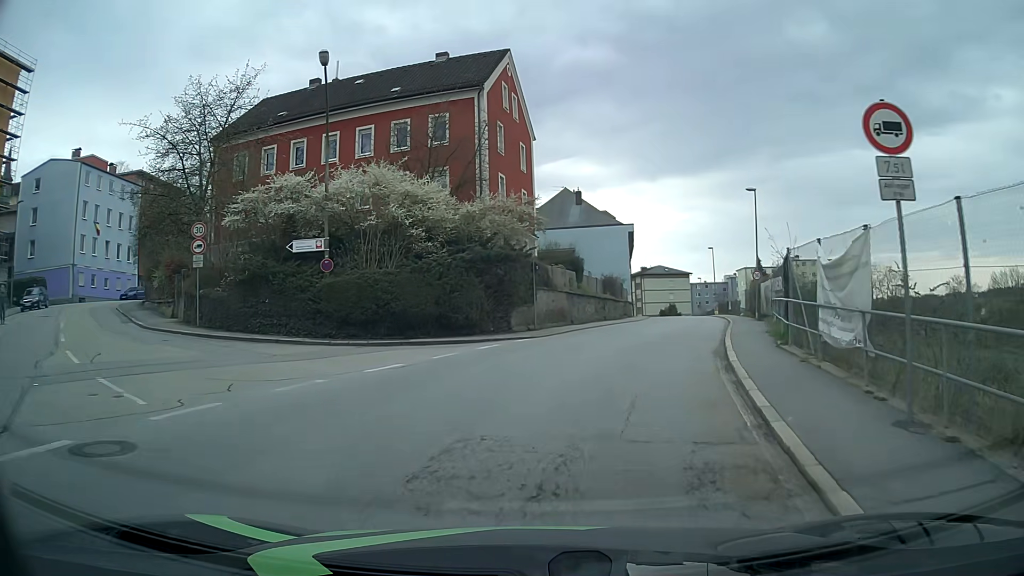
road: tertiary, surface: asphalt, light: Day
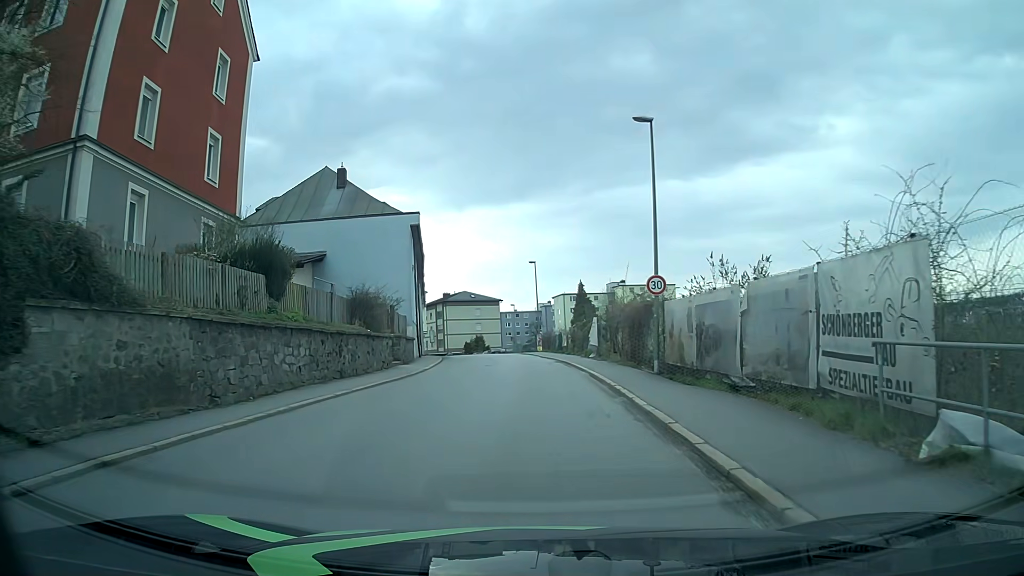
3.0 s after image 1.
(+4.0, +20.5) m; +18°
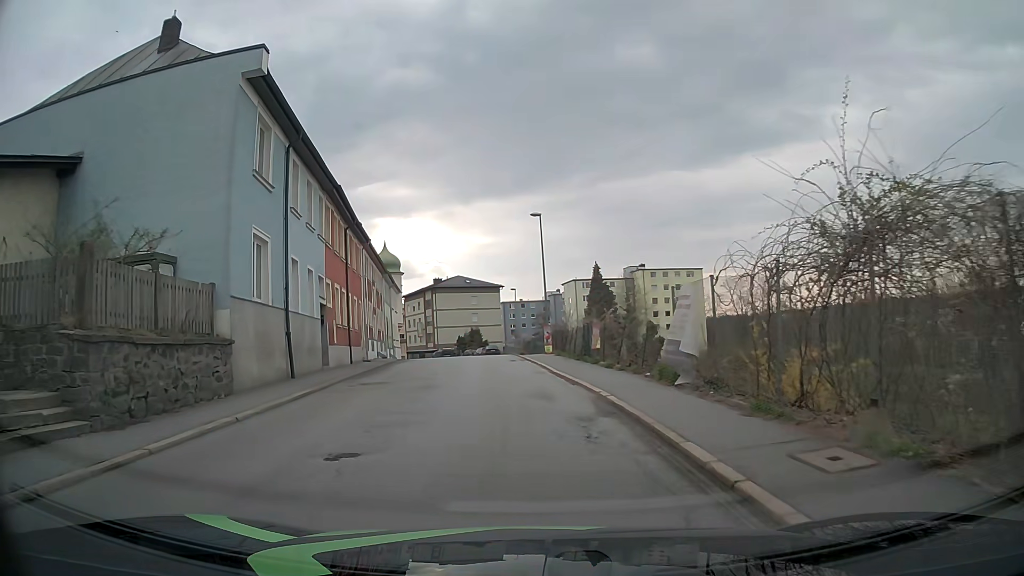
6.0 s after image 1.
(0.0, +21.5) m; -1°
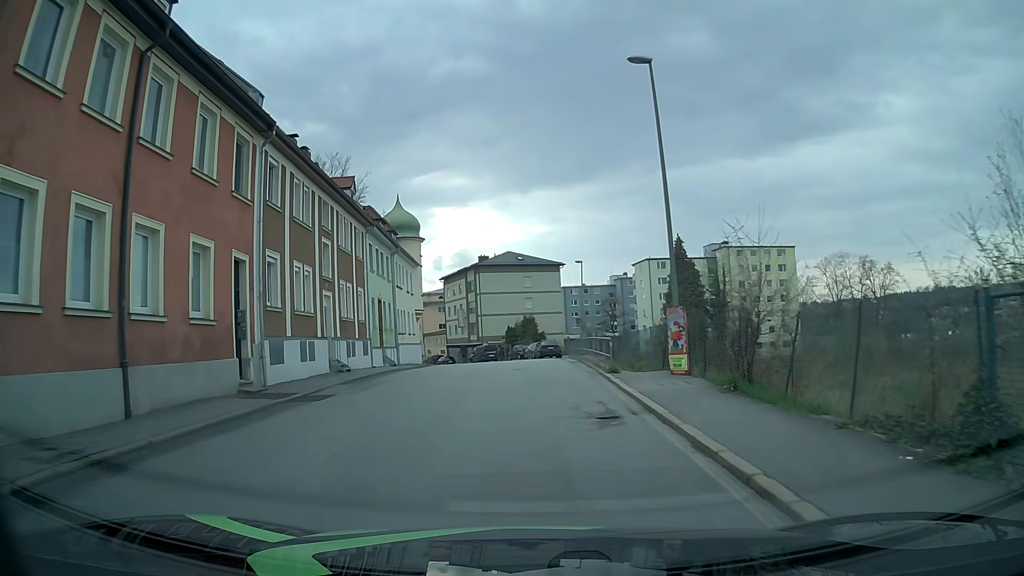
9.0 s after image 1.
(-1.0, +22.1) m; -5°
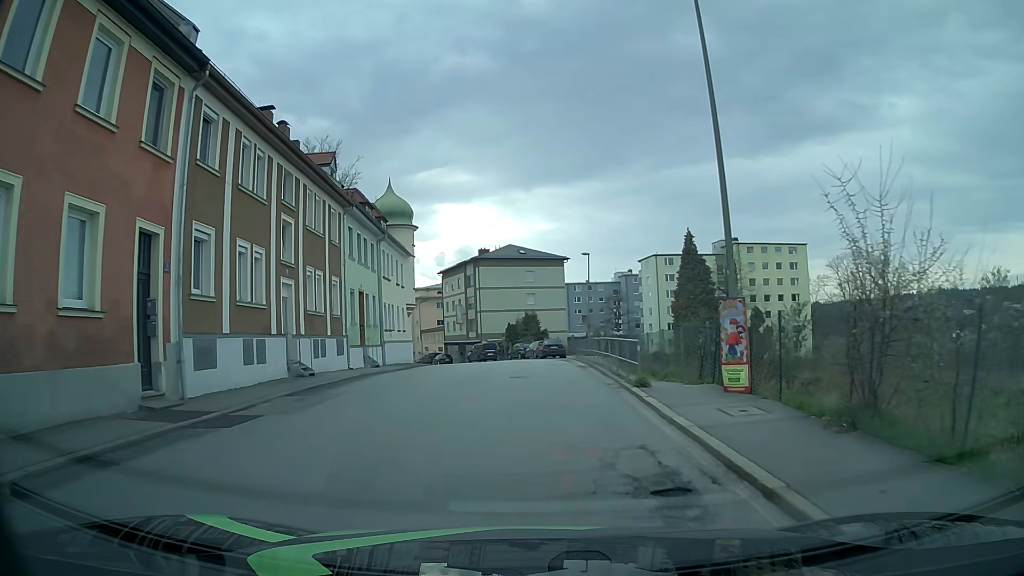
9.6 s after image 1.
(0.0, +4.5) m; 0°
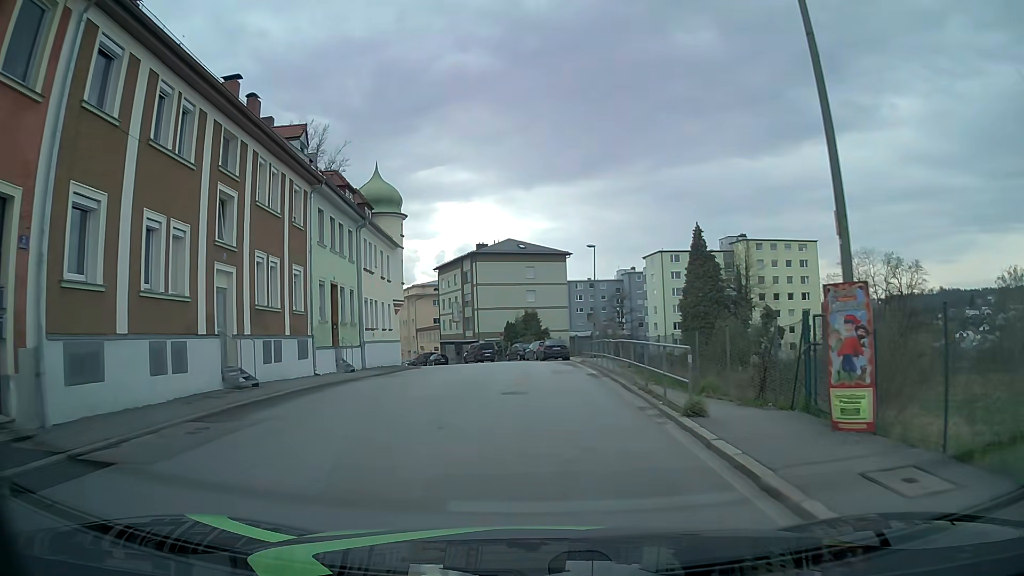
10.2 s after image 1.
(0.0, +4.5) m; -1°
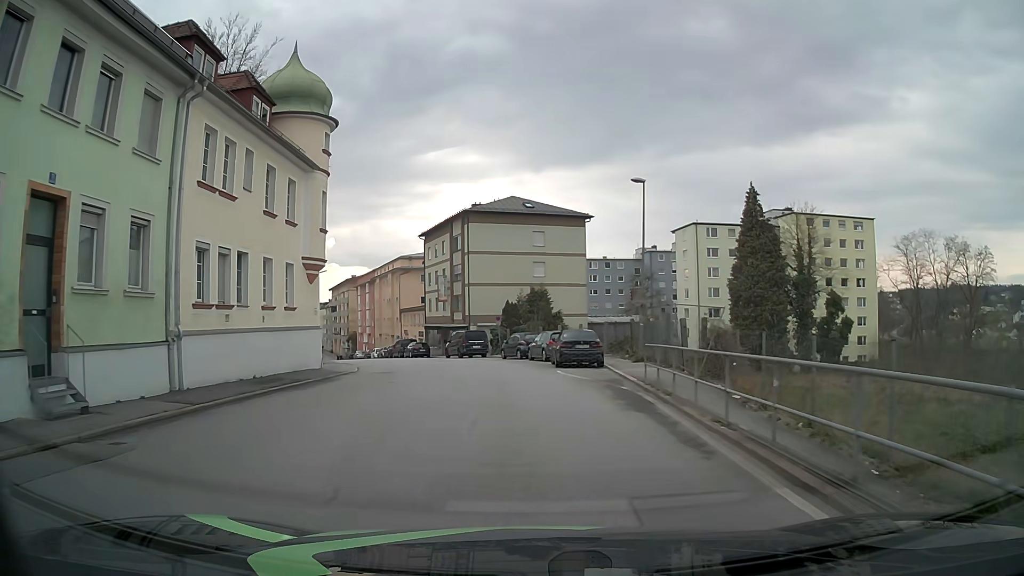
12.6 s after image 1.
(0.0, +18.3) m; 0°
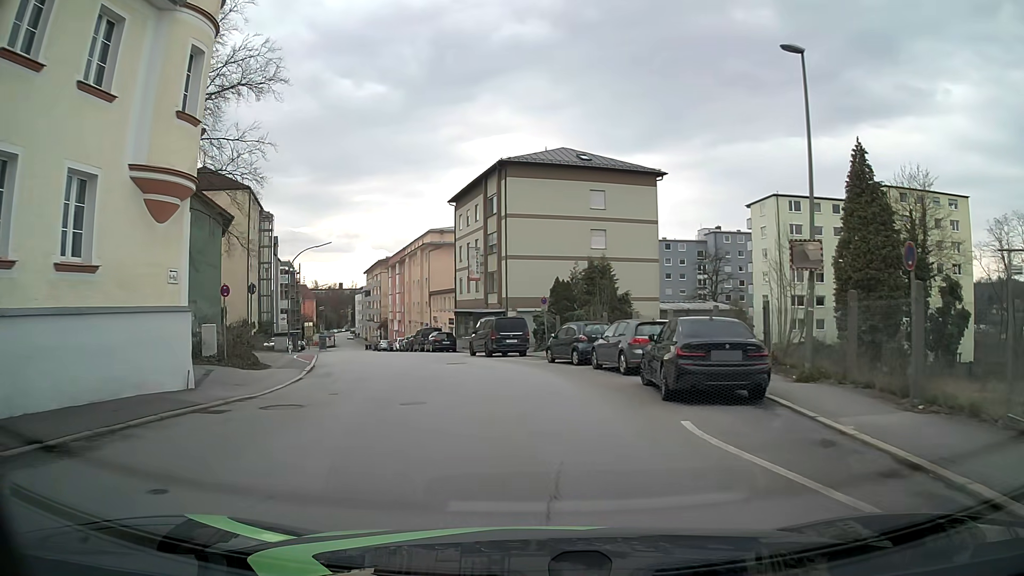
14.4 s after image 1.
(-0.5, +14.1) m; -5°
(0, +10) (-2, +20) (-4, +30) (-7, +39) (-10, +49) (-13, +58) (-16, +68) (-19, +77) (-22, +87) (-25, +96) m
